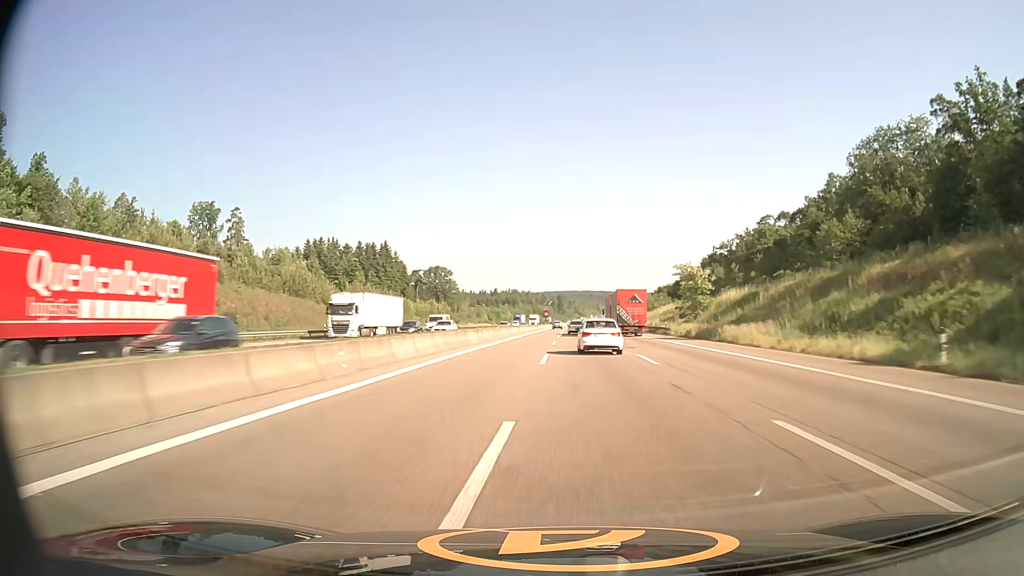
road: motorway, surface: asphalt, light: Day
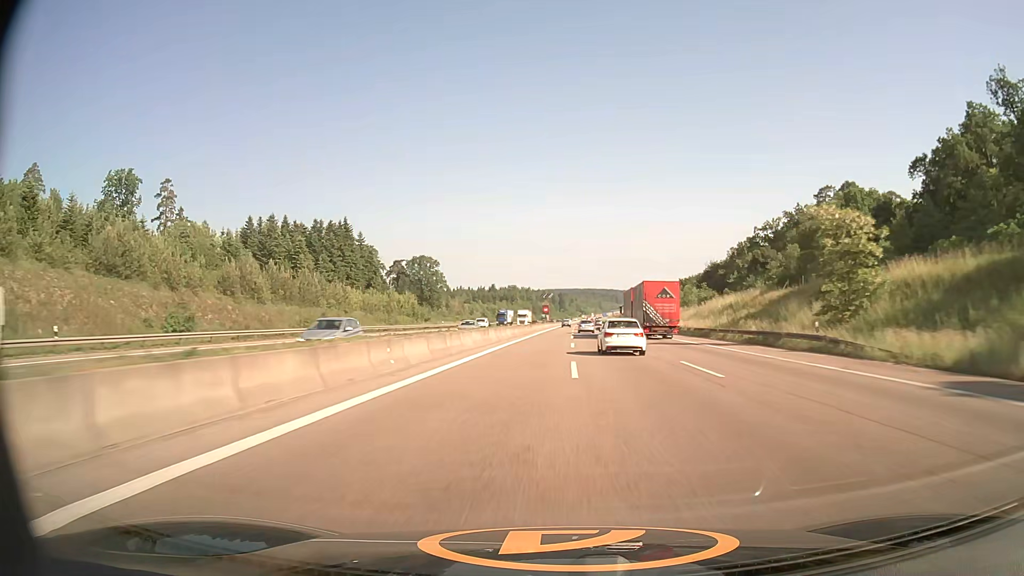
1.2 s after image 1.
(-0.1, +40.8) m; 0°
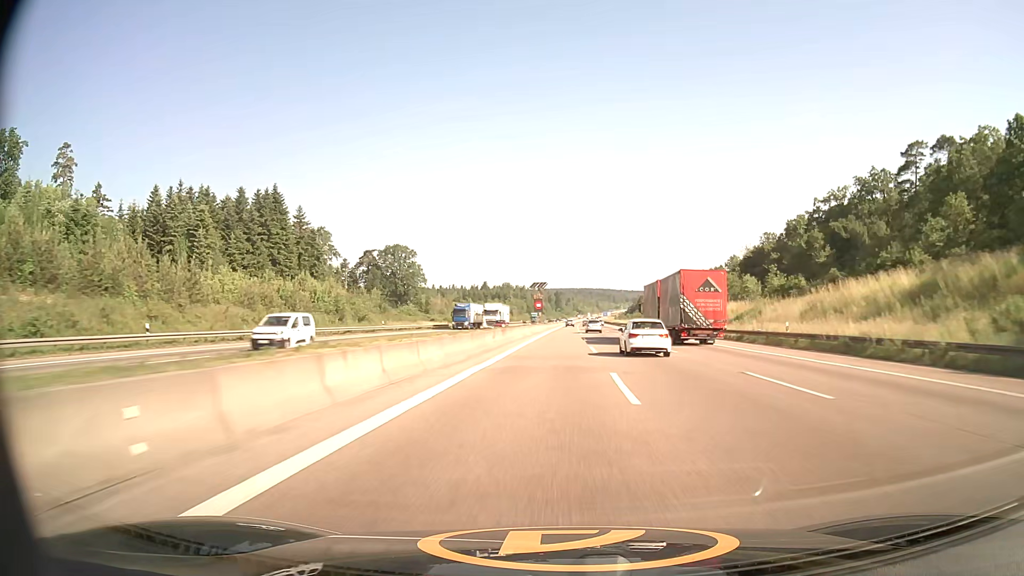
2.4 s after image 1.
(0.0, +40.7) m; 0°
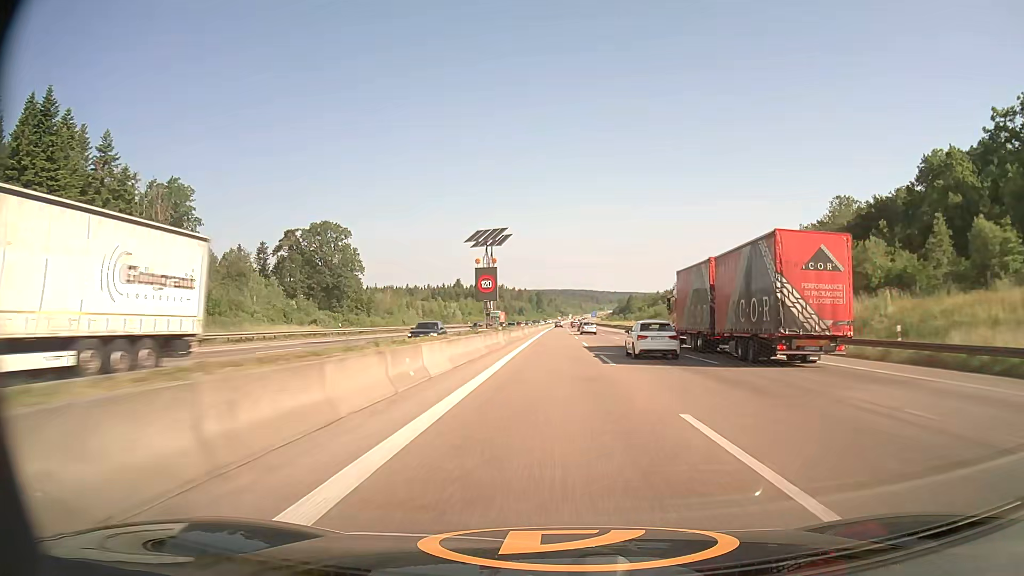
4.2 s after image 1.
(+0.8, +60.9) m; +2°
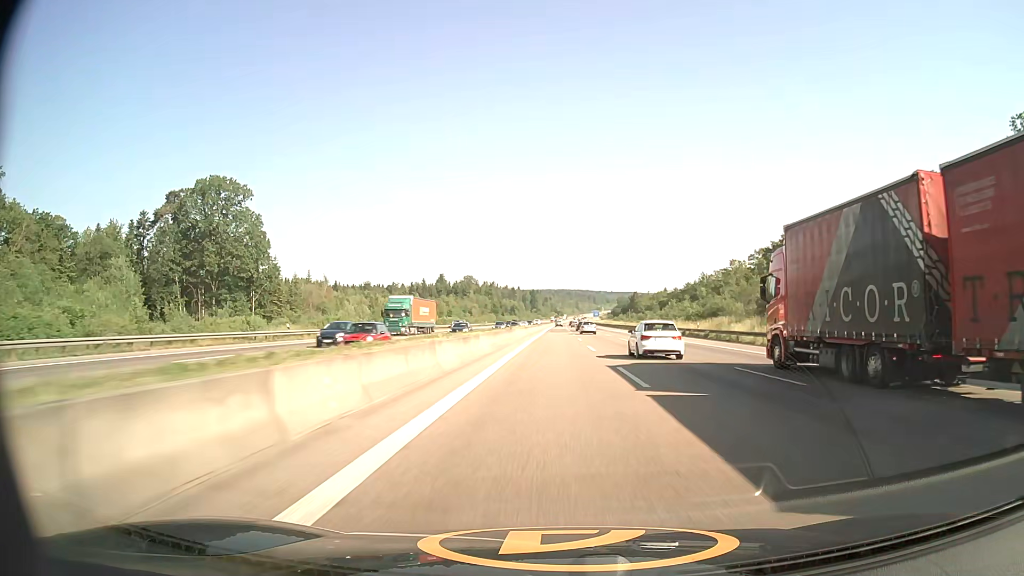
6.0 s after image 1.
(+0.2, +61.4) m; 0°
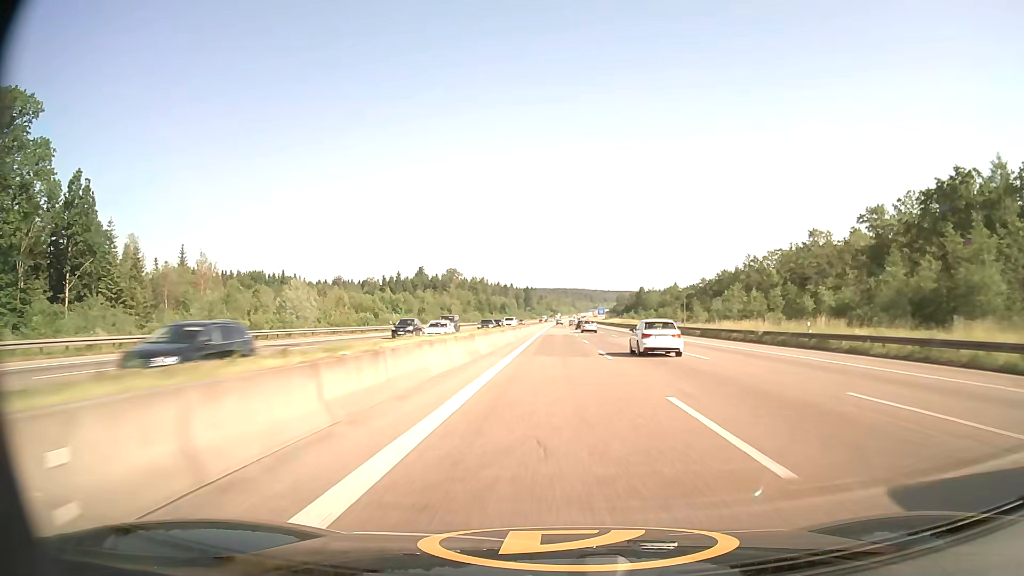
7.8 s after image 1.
(+0.2, +61.5) m; 0°
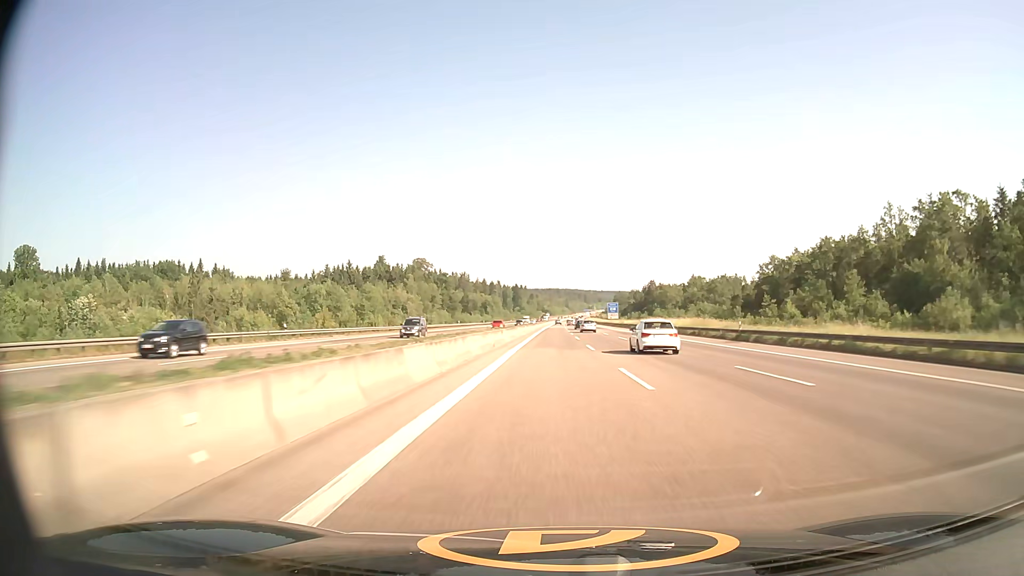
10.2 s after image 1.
(+0.5, +82.2) m; +1°
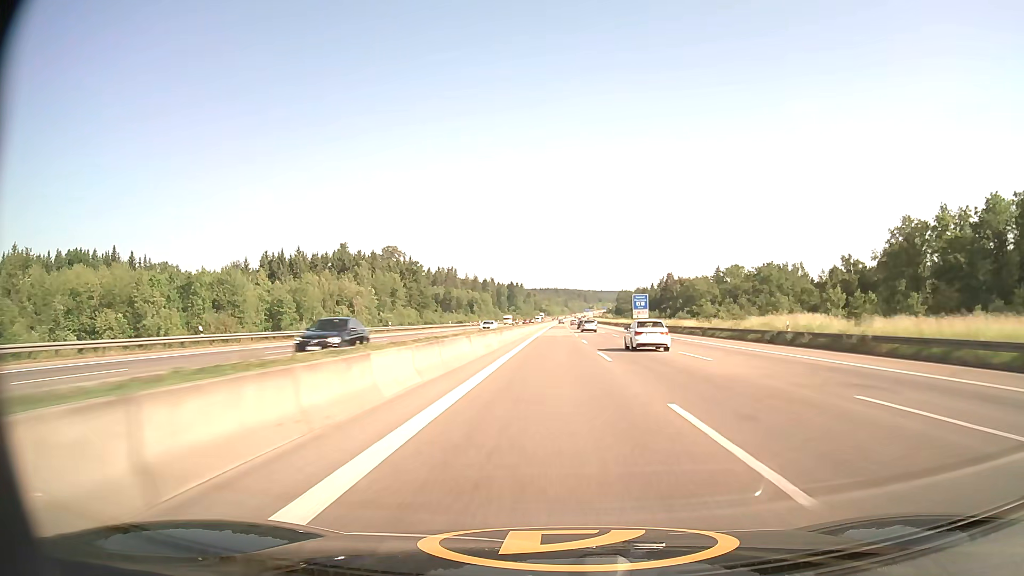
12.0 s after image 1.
(+0.1, +62.1) m; 0°
(0, +10) (0, +20) (0, +30) (0, +40) (0, +50) (0, +60) (0, +70) (0, +80) (0, +90) (0, +100) m
